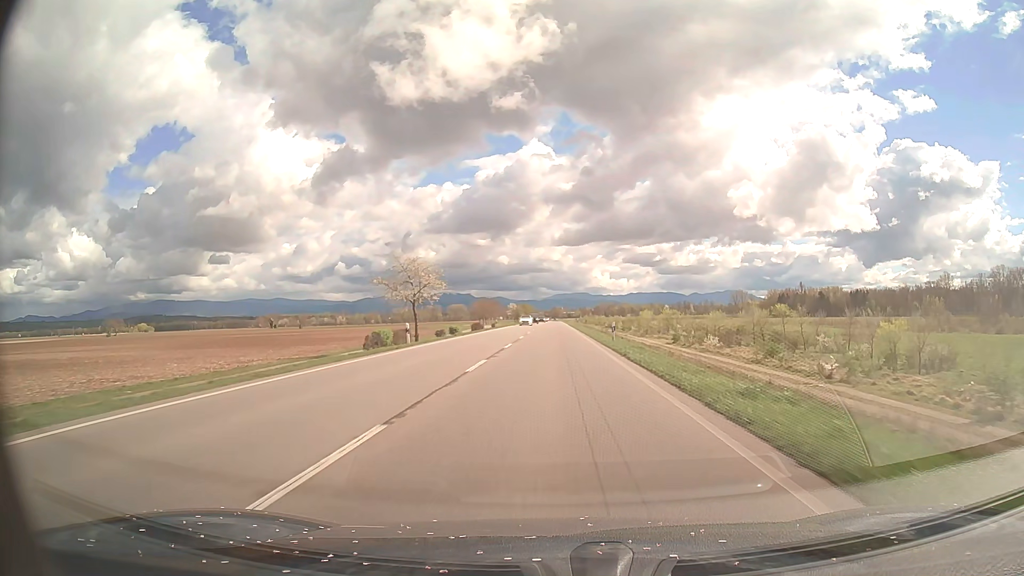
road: primary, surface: asphalt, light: Day
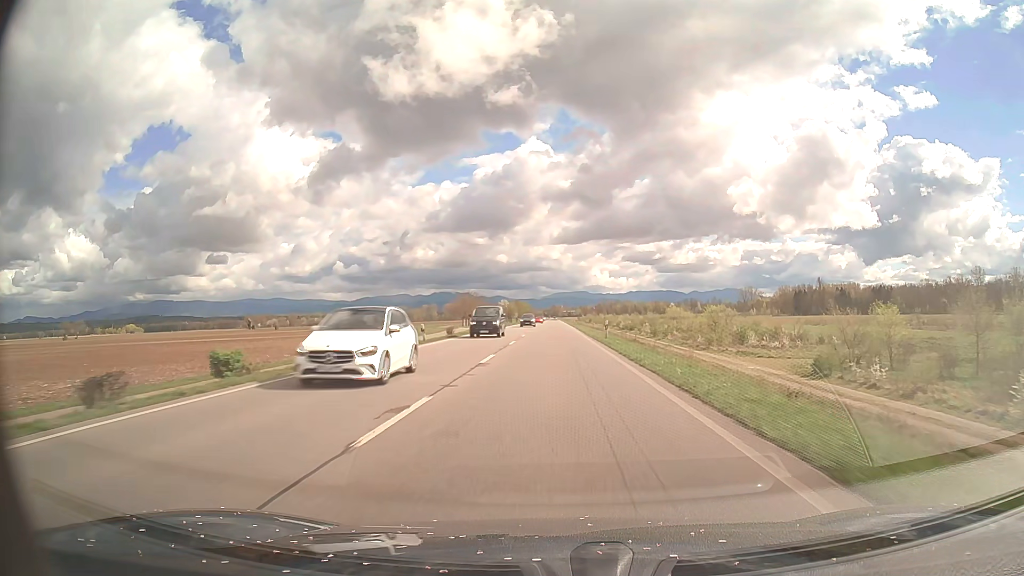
(+0.1, +45.1) m; 0°
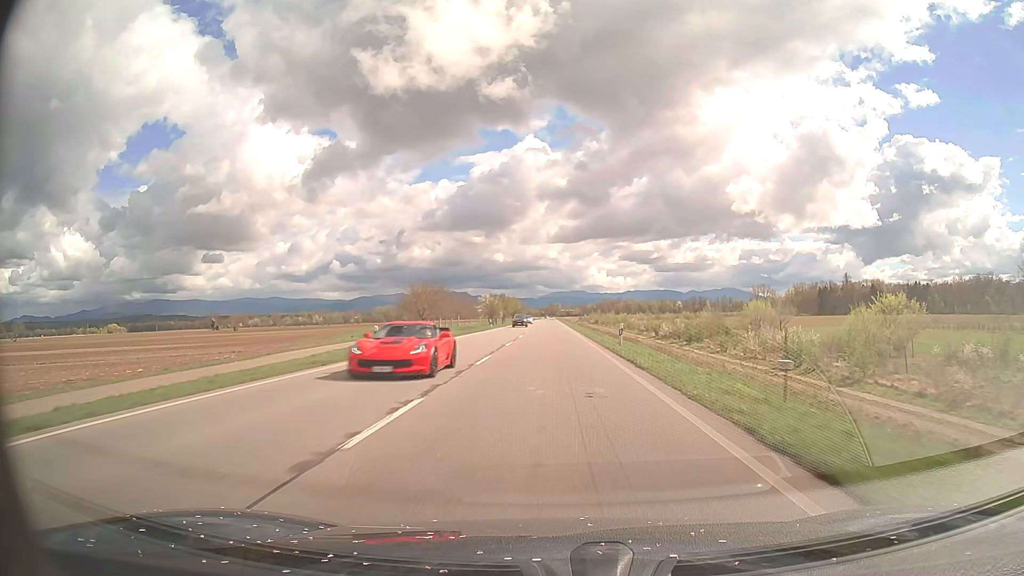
(+0.1, +60.2) m; 0°
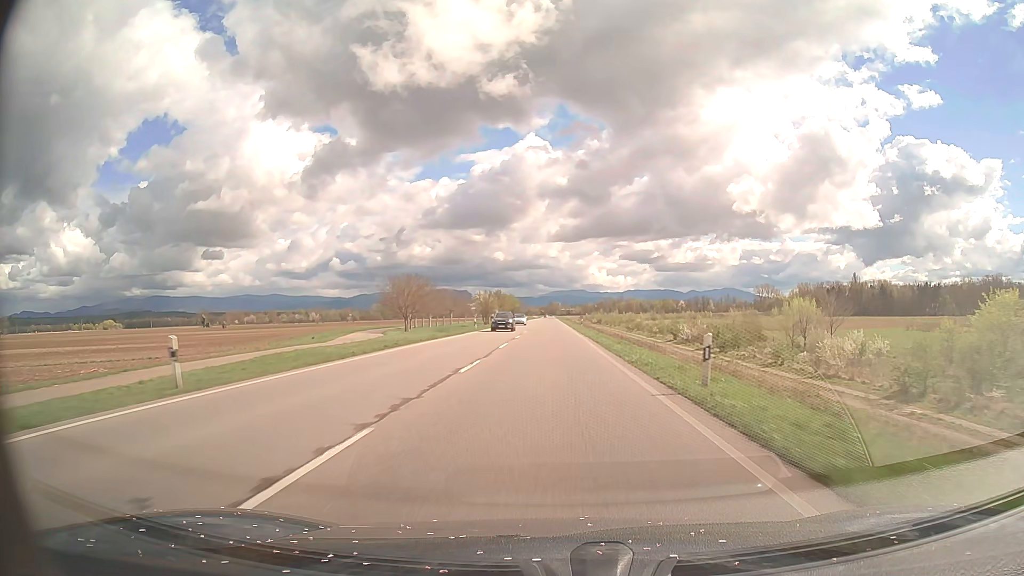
(0.0, +15.1) m; 0°
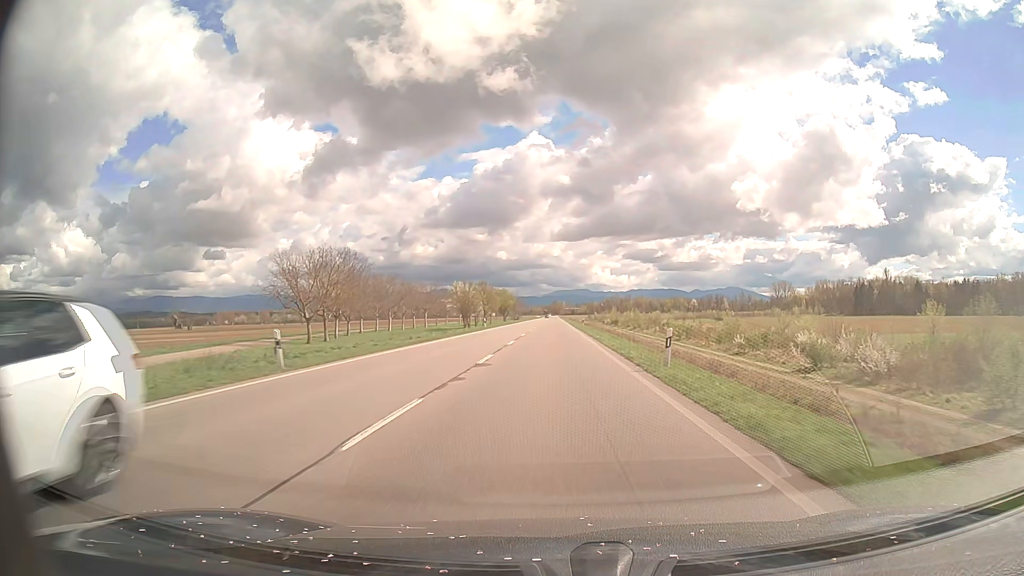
(-0.1, +45.1) m; 0°
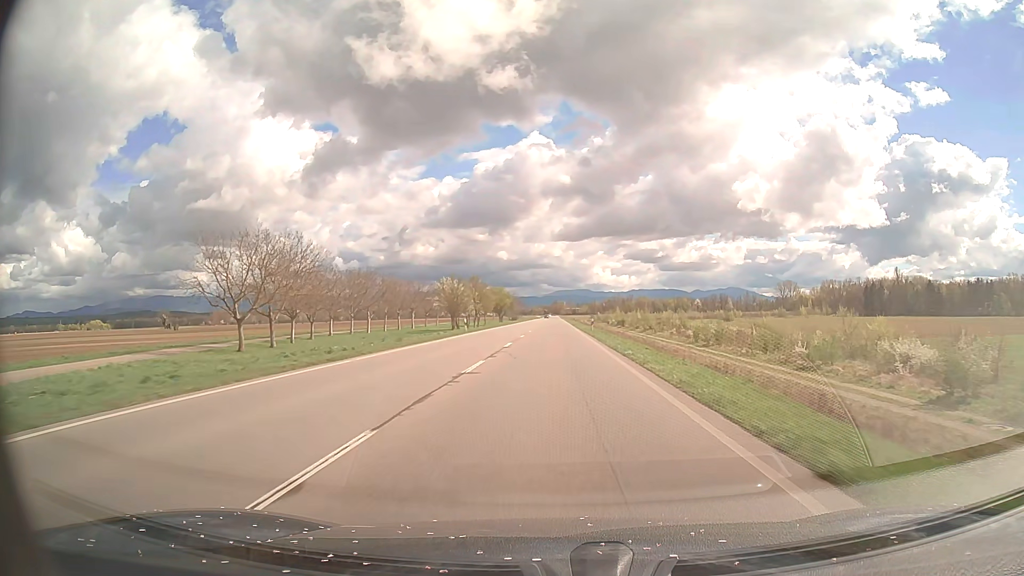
(0.0, +15.0) m; 0°
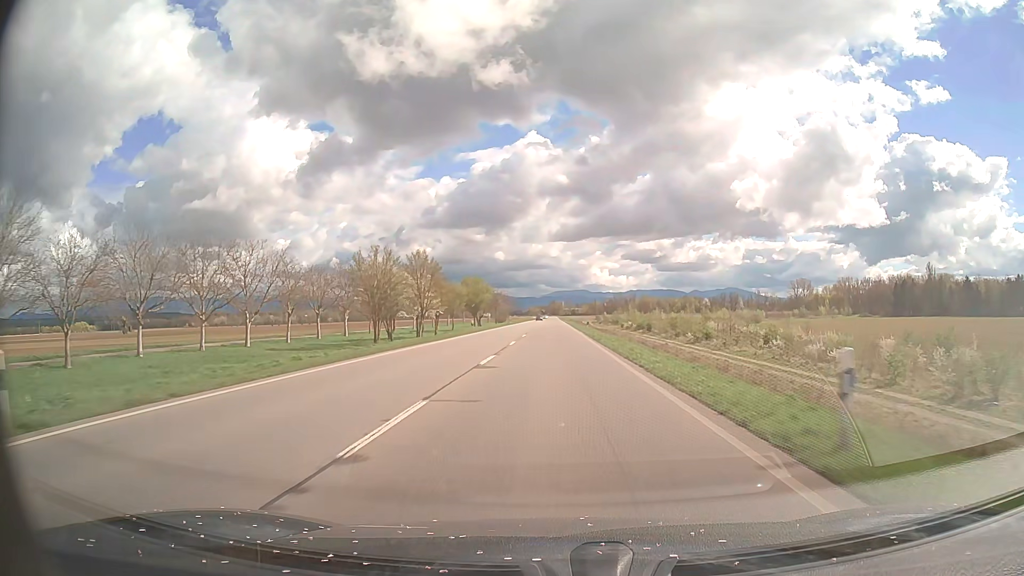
(+0.1, +45.1) m; 0°
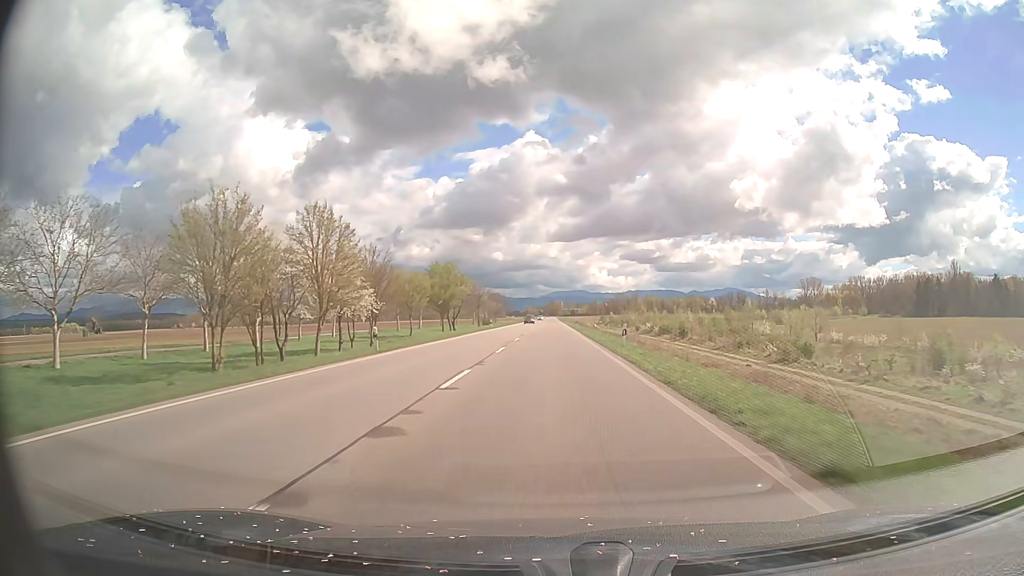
(0.0, +30.1) m; 0°
(0, +10) (0, +20) (0, +30) (0, +40) (0, +50) (0, +60) (0, +70) (0, +80) (0, +90) (0, +100) m
